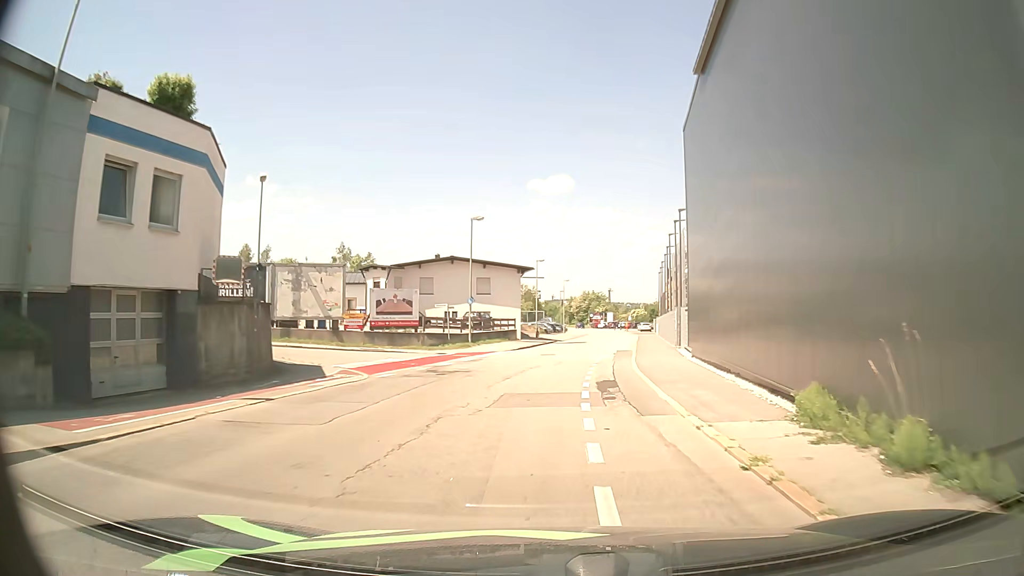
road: residential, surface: asphalt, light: Day
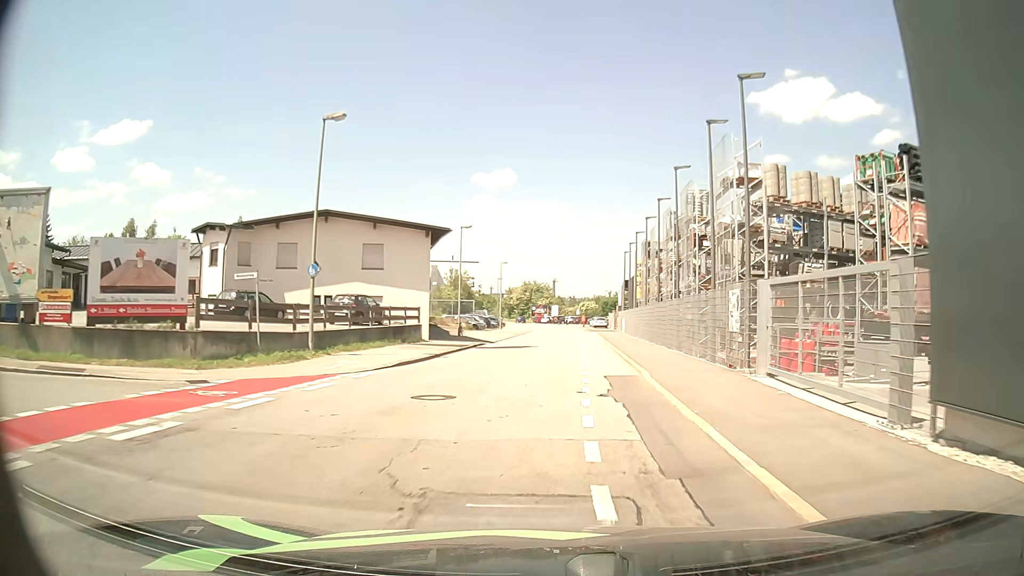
(+1.1, +20.4) m; +6°
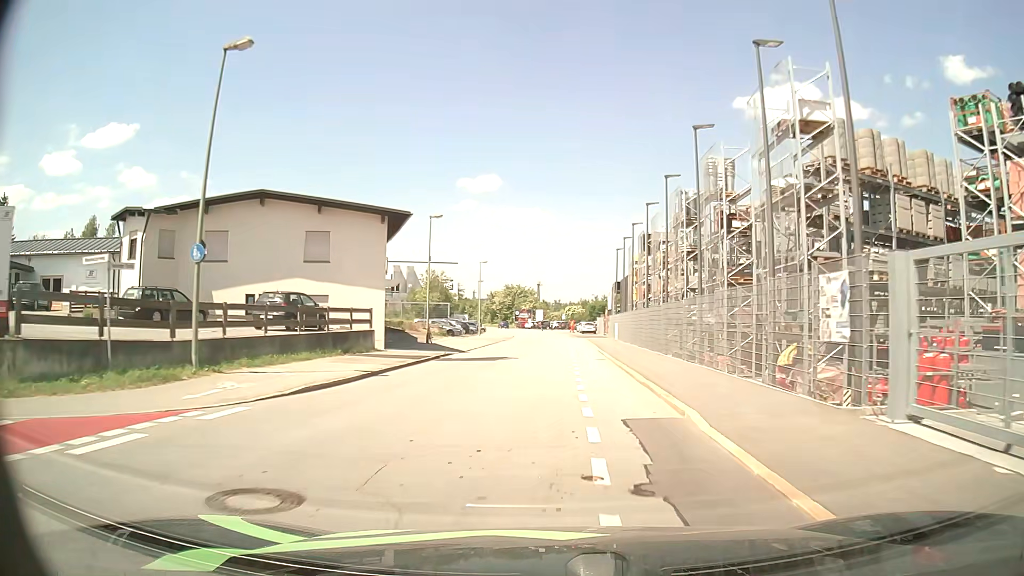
(0.0, +6.9) m; 0°
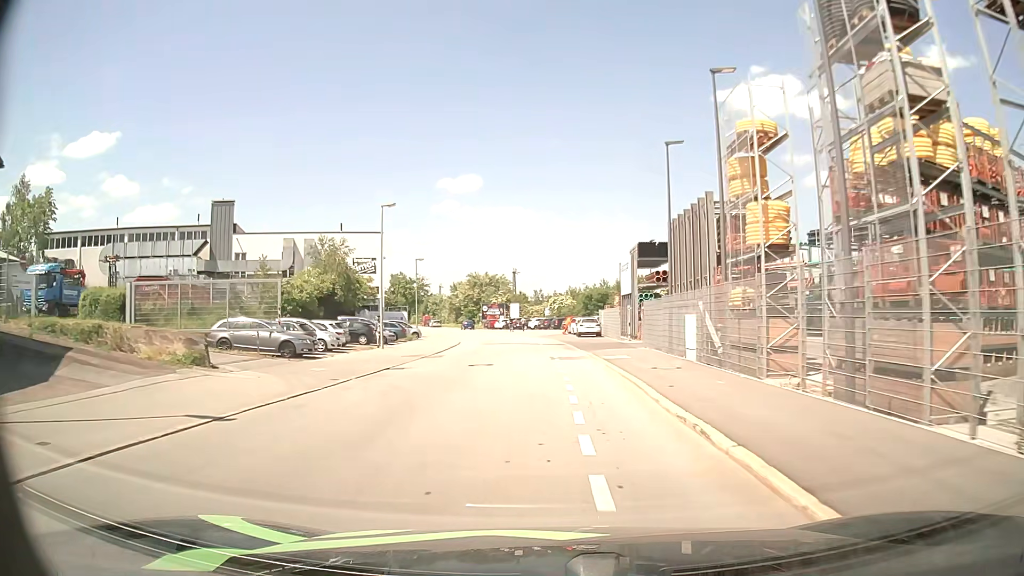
(+1.3, +35.2) m; +2°
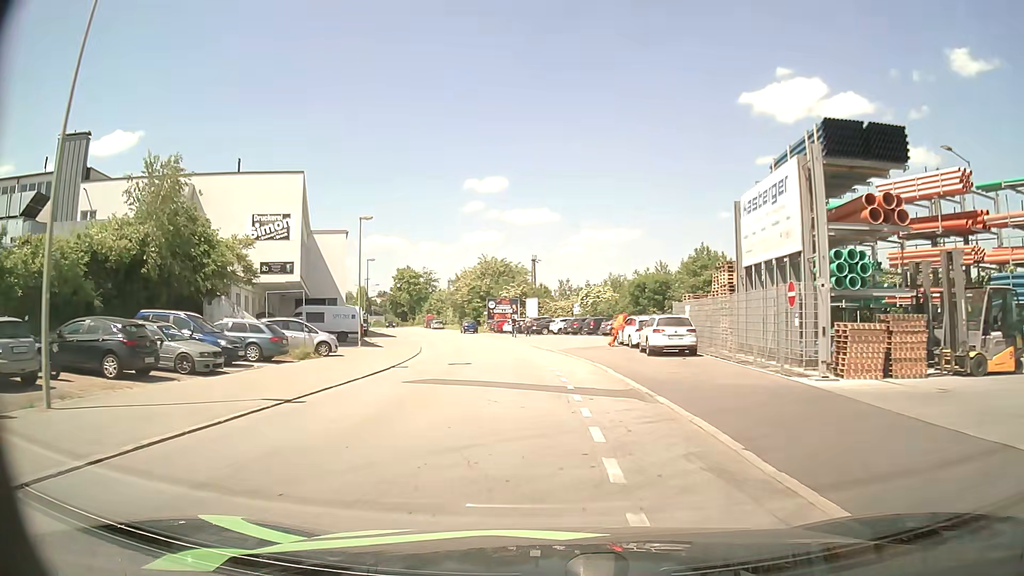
(-0.1, +27.5) m; -2°
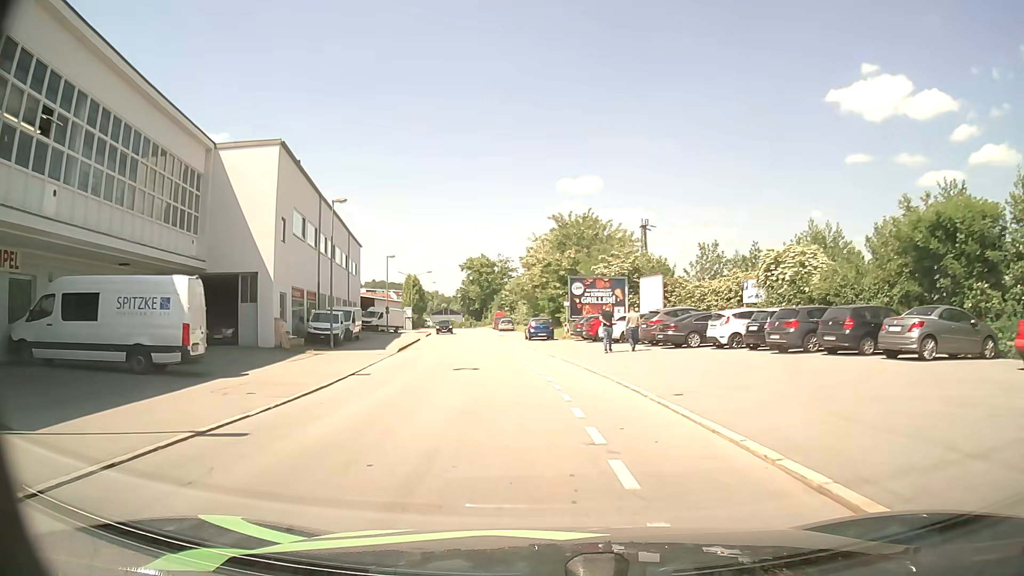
(-1.9, +34.4) m; -8°
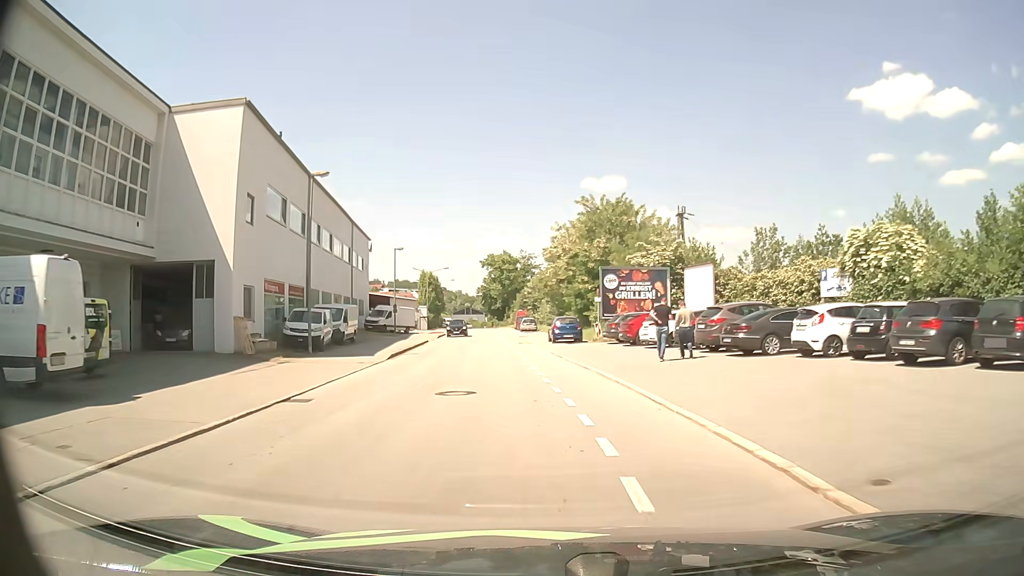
(-0.1, +6.9) m; -2°
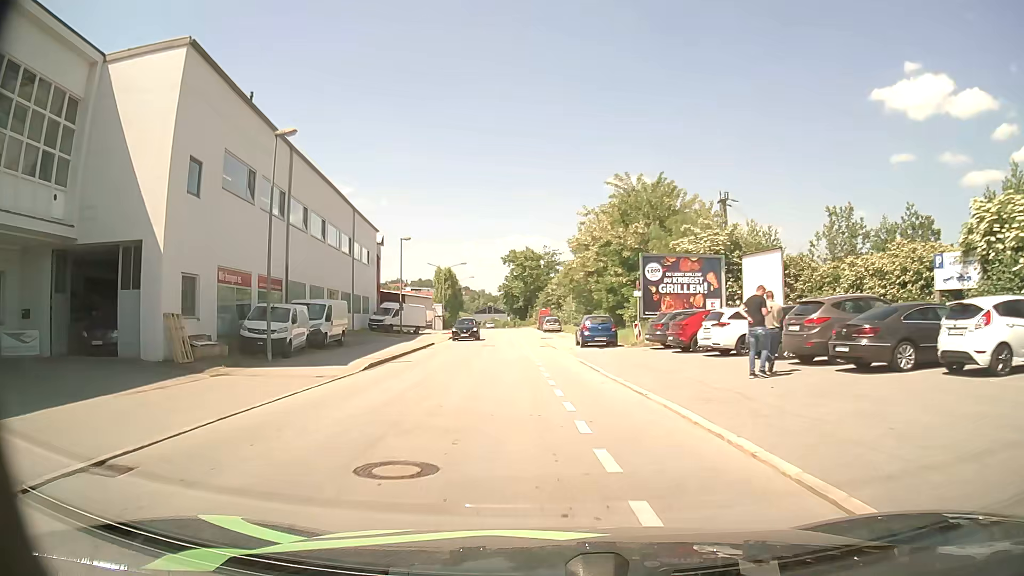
(-0.1, +6.8) m; -2°
(0, +10) (-1, +20) (-1, +30) (-2, +40) (-3, +50) (-3, +60) (-4, +70) (-5, +80) (-5, +90) (-6, +100) m
